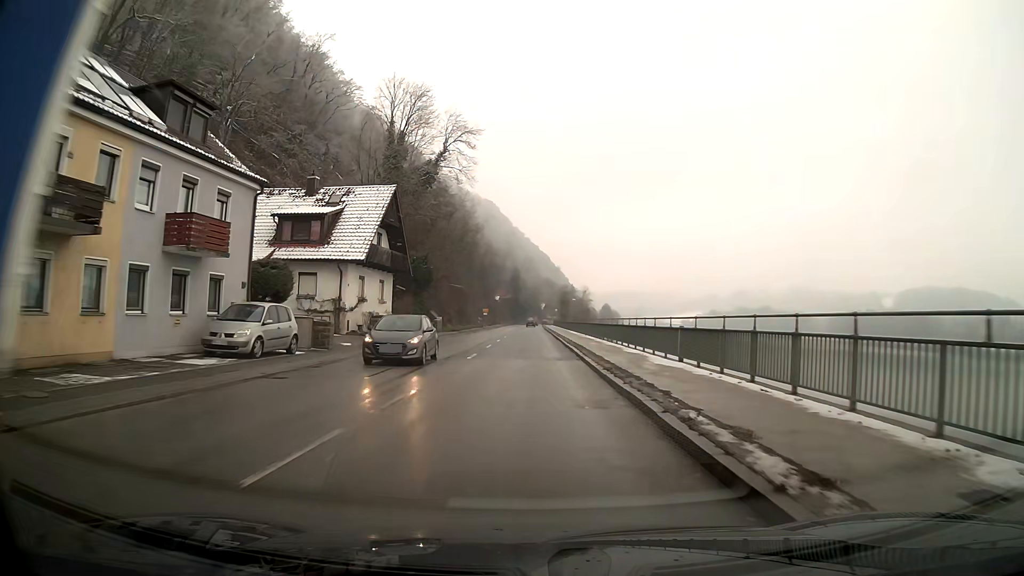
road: primary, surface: asphalt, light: Day
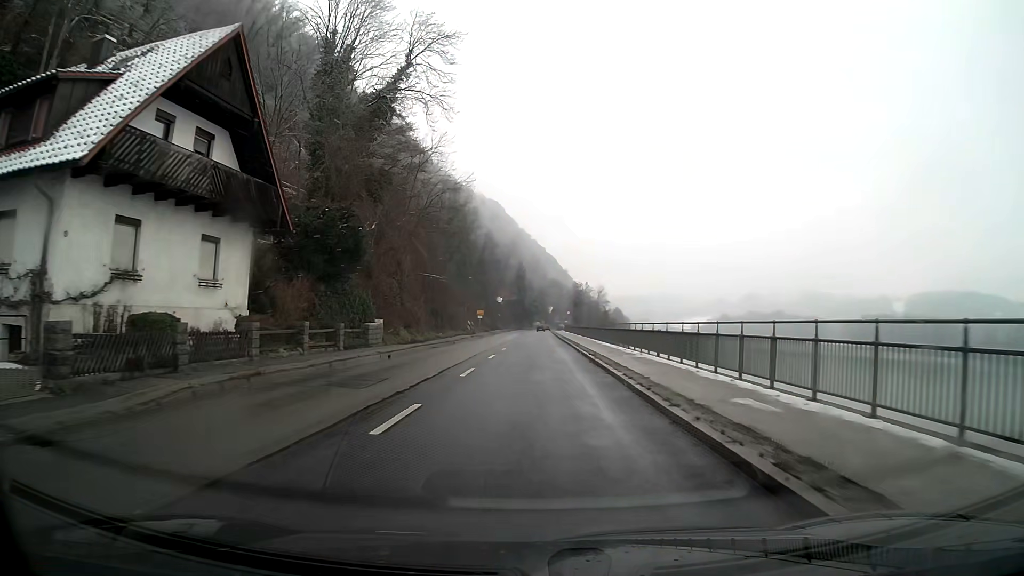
(-0.1, +24.1) m; 0°
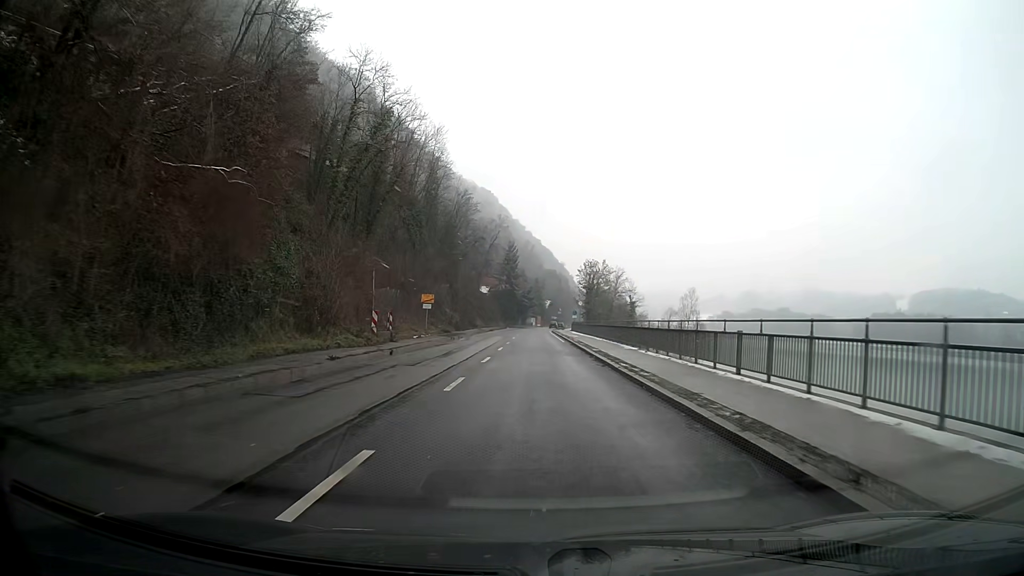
(+0.1, +40.3) m; 0°
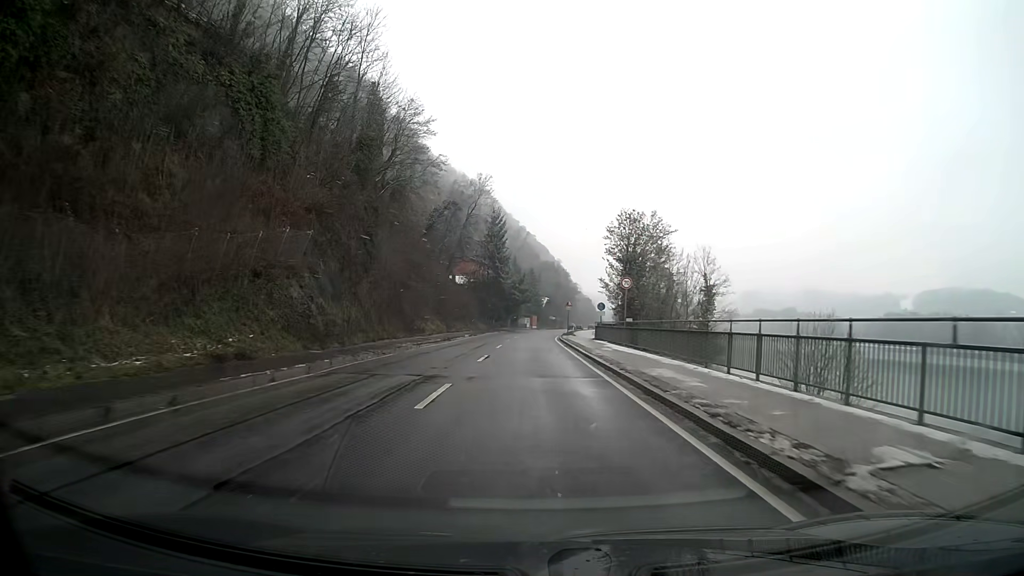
(+0.2, +40.9) m; 0°
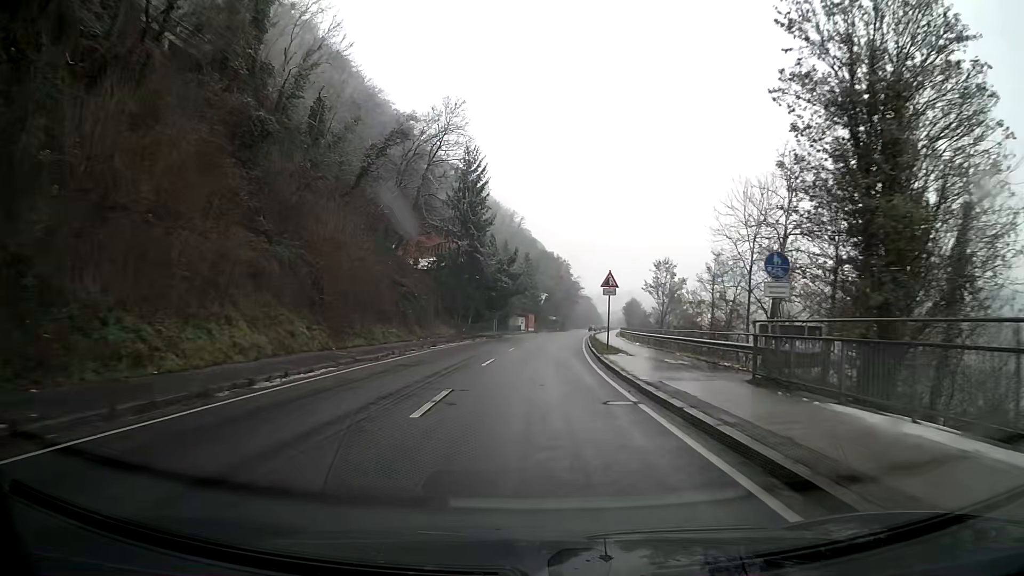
(0.0, +37.1) m; +1°
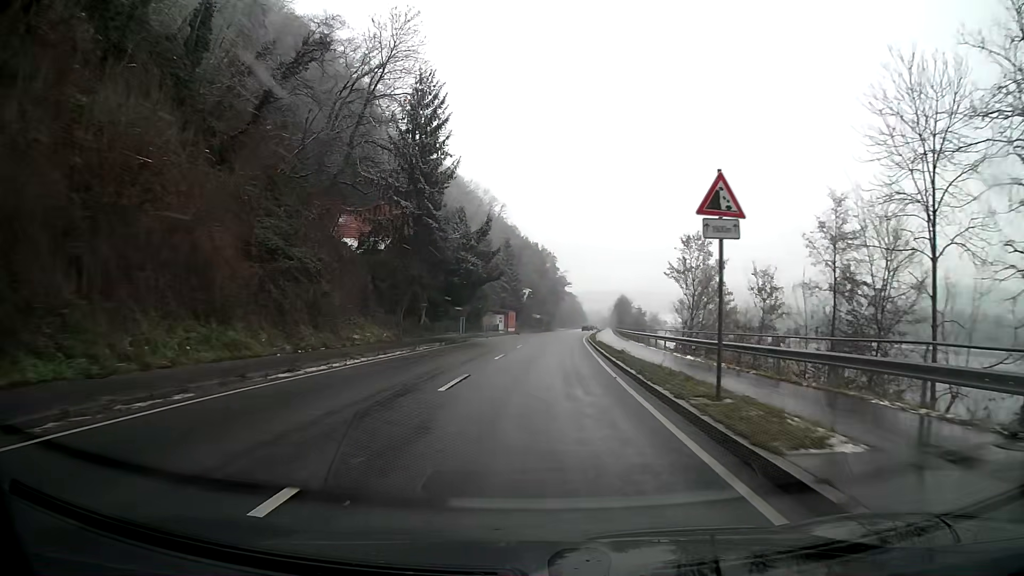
(+0.4, +20.5) m; +2°
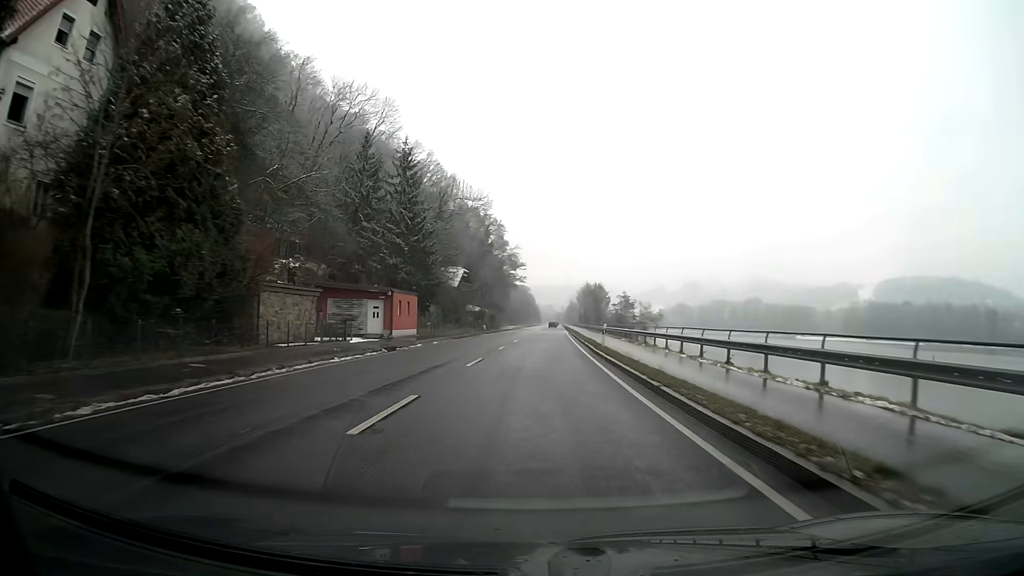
(+1.8, +53.4) m; +4°
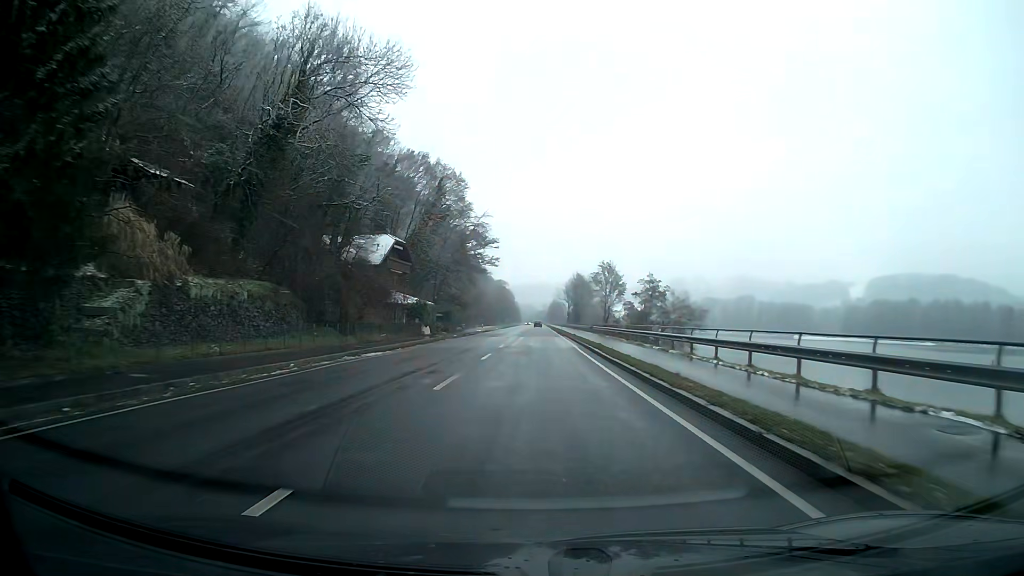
(+0.6, +42.8) m; +2°
